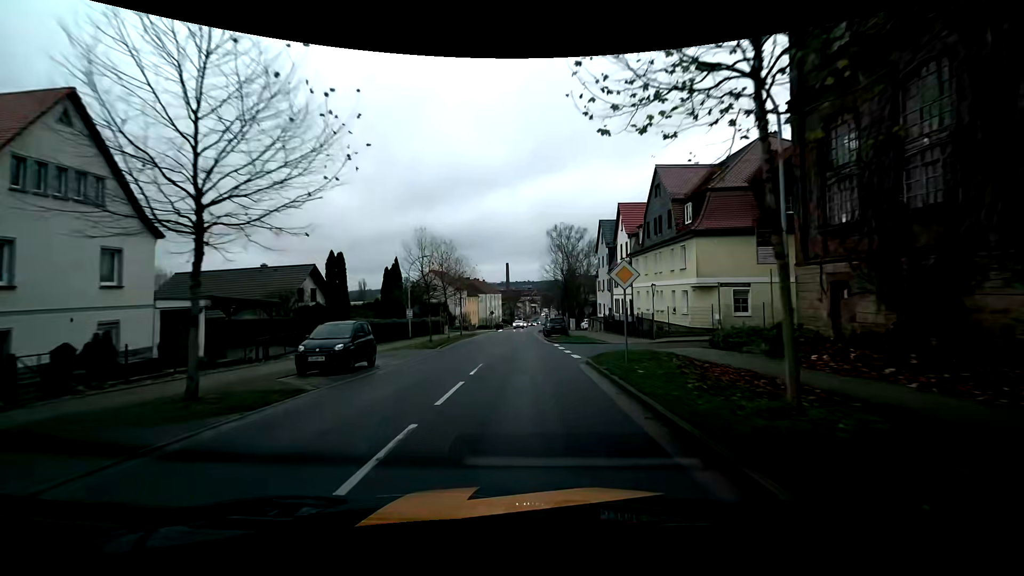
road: tertiary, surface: asphalt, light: Day
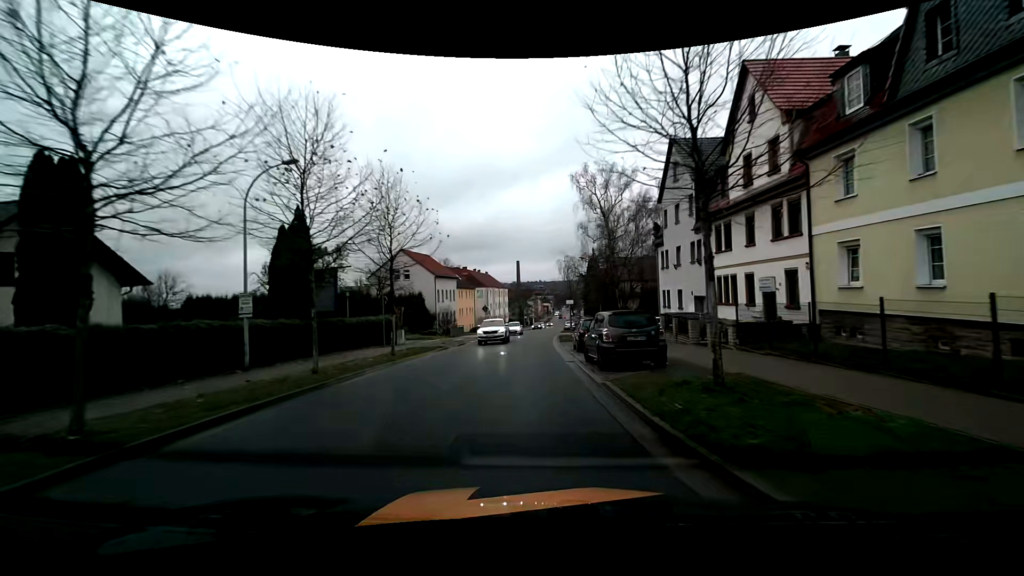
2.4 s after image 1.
(-0.4, +27.6) m; -2°
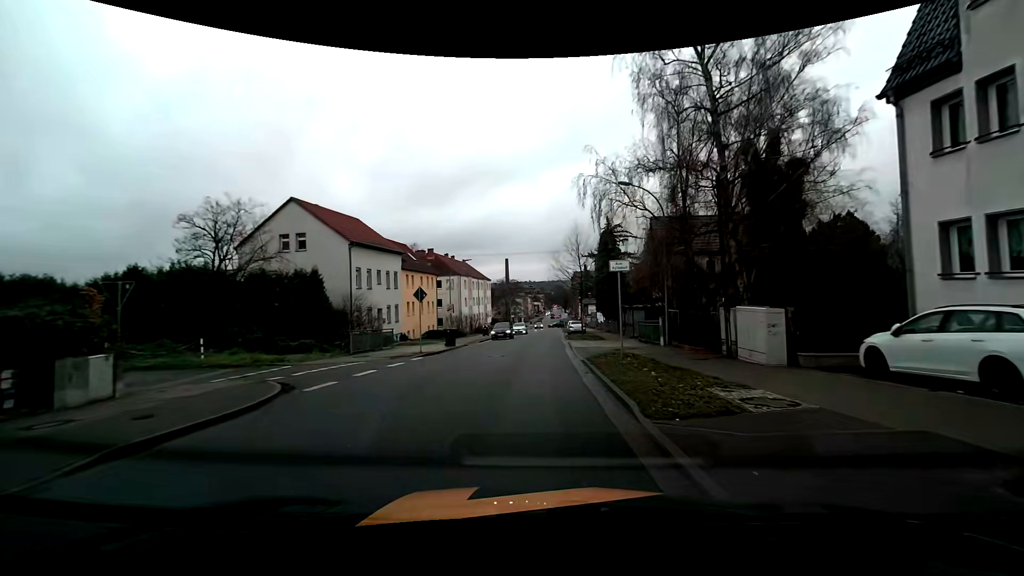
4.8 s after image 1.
(+0.1, +26.8) m; +1°
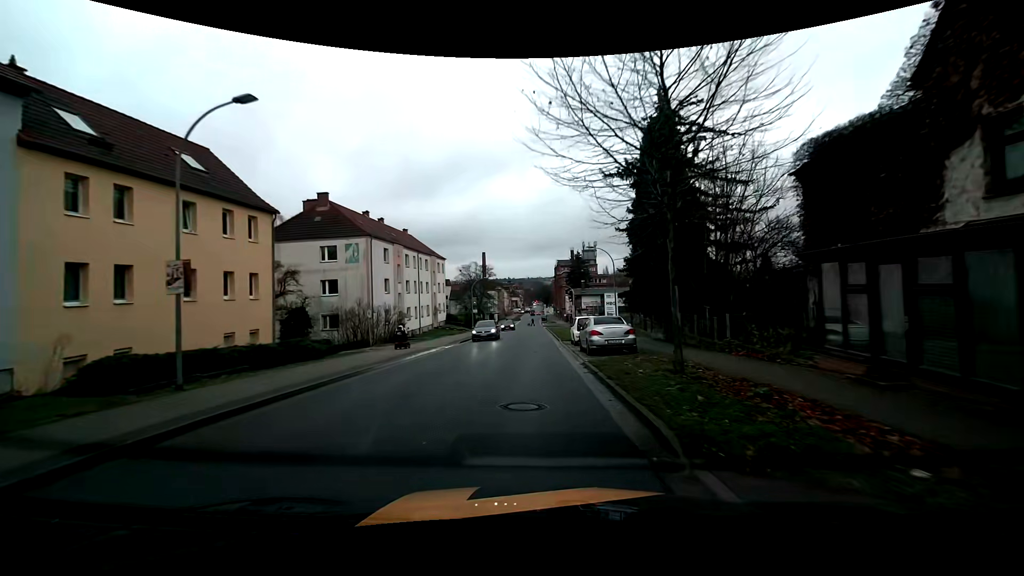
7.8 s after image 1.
(+0.9, +34.0) m; +2°
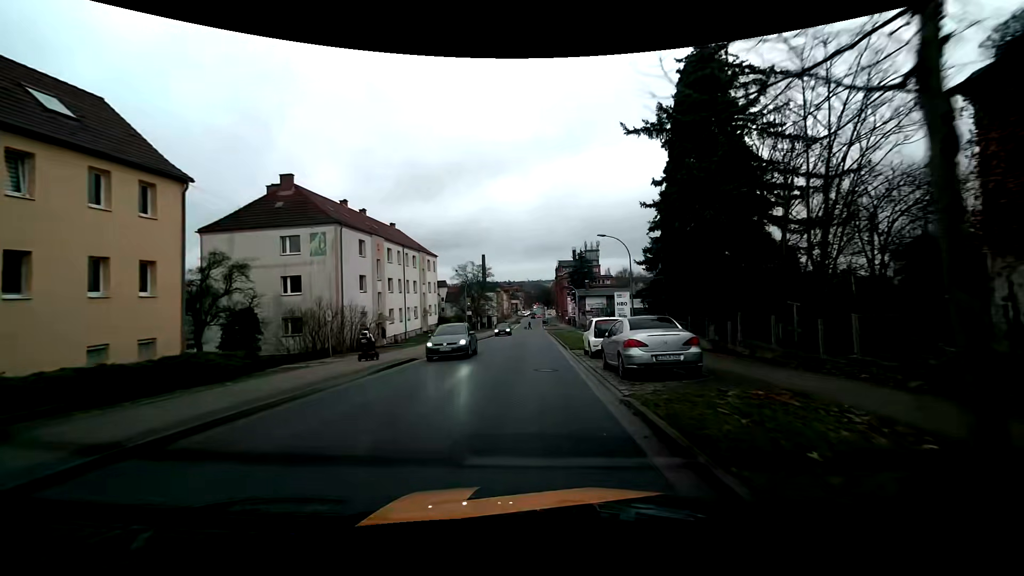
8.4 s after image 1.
(0.0, +6.9) m; 0°
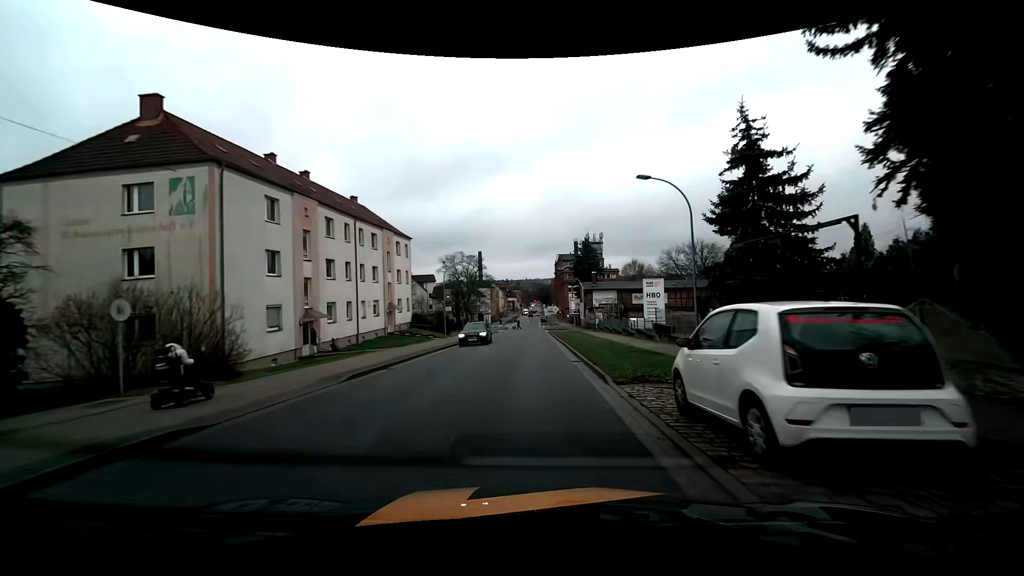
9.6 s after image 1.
(+0.1, +13.8) m; 0°
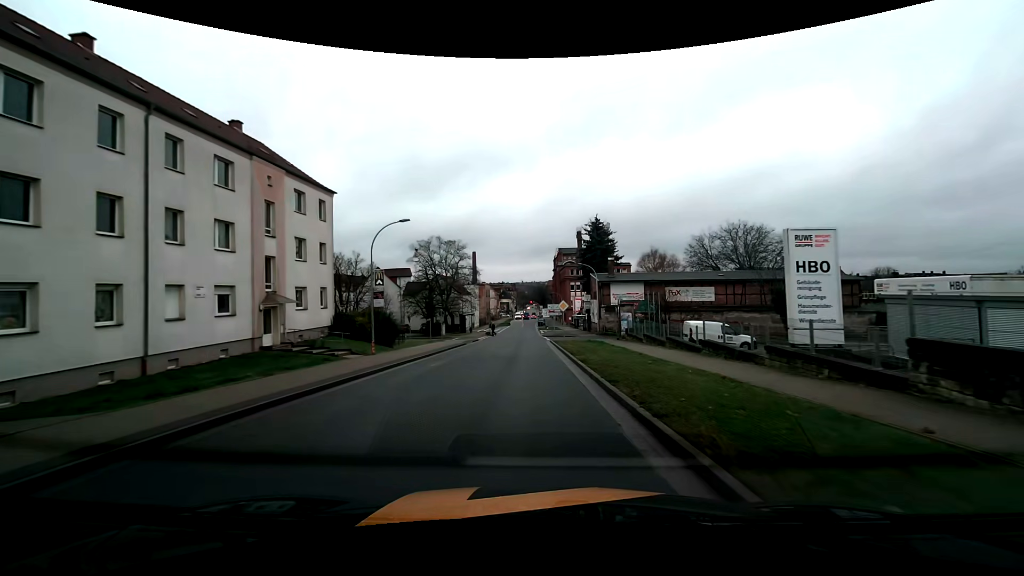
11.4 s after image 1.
(+0.1, +21.0) m; +1°
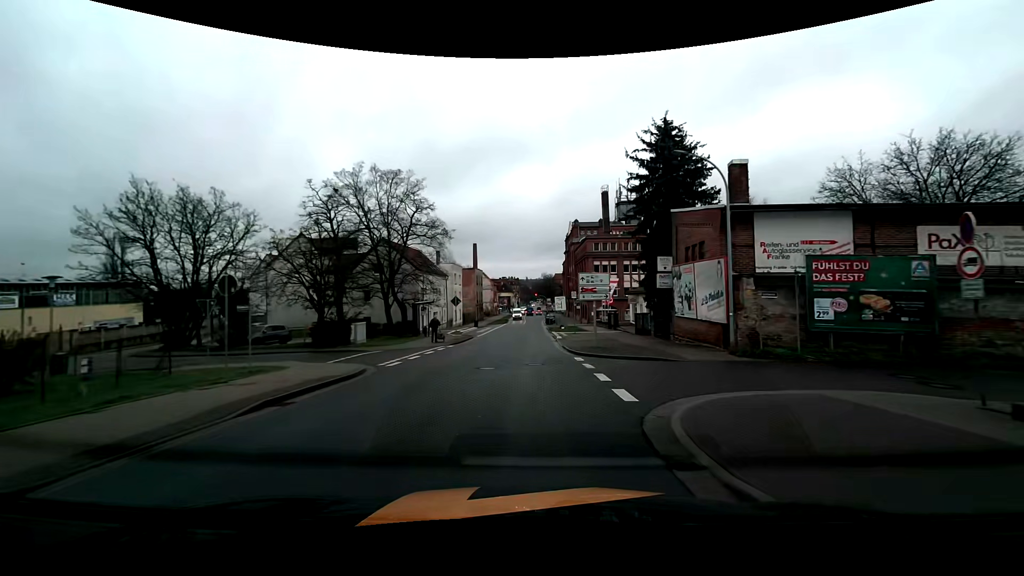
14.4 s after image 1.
(-0.6, +34.9) m; -1°
(0, +10) (0, +20) (0, +30) (0, +40) (0, +50) (0, +60) (0, +70) (0, +80) (0, +90) (+1, +100) m
